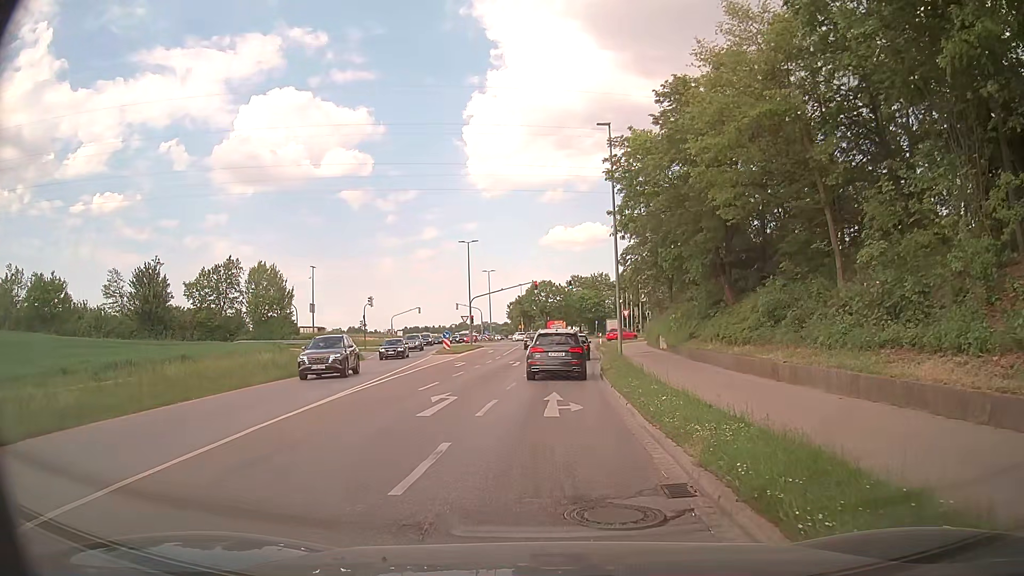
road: tertiary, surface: asphalt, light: Day
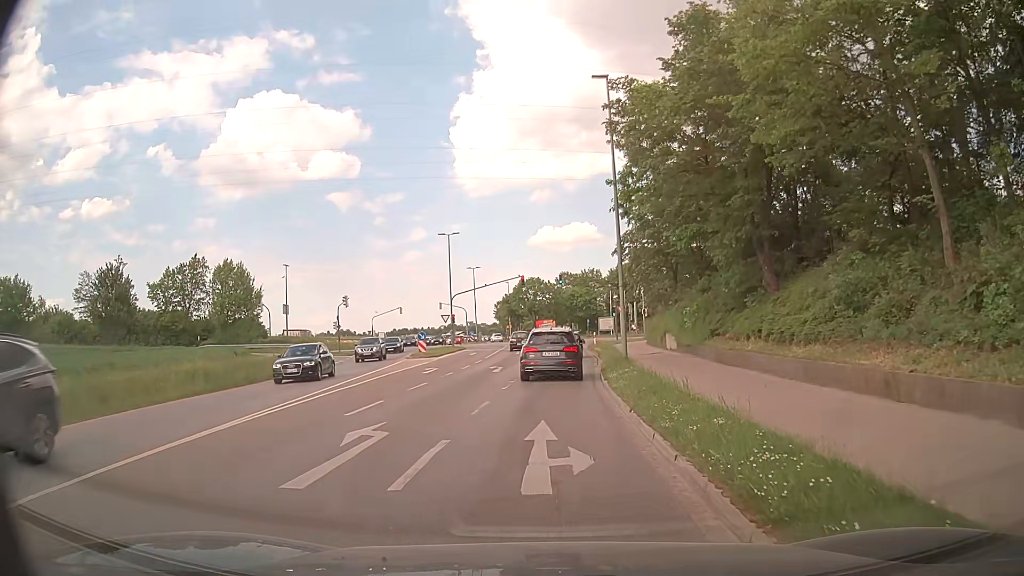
(0.0, +5.9) m; 0°
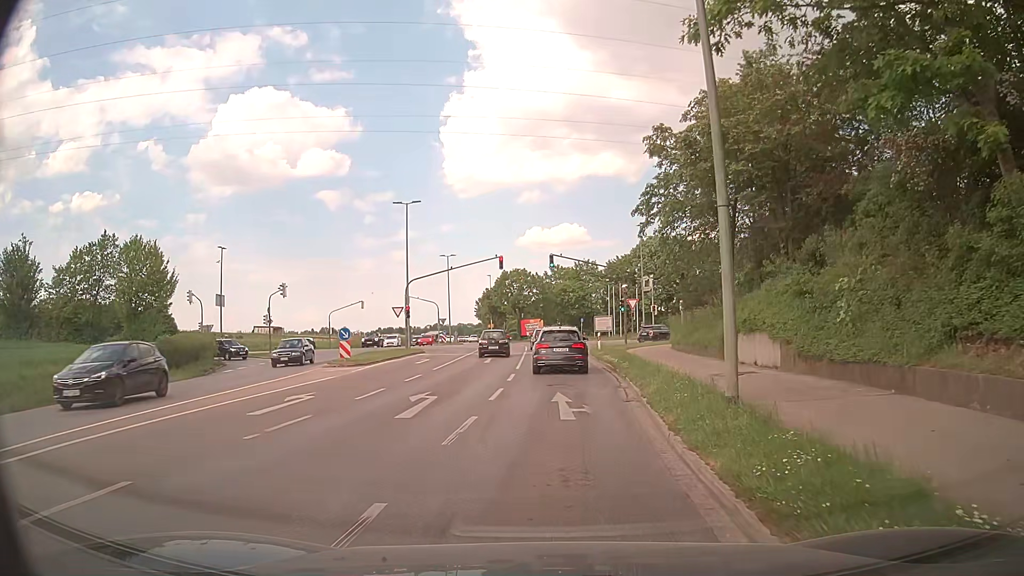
(+0.4, +15.5) m; +1°
(0, +10) (+1, +20) (+1, +30) (+2, +40) (+4, +50) (+11, +56) (+21, +59) (+31, +59) (+41, +59) (+51, +58) m
